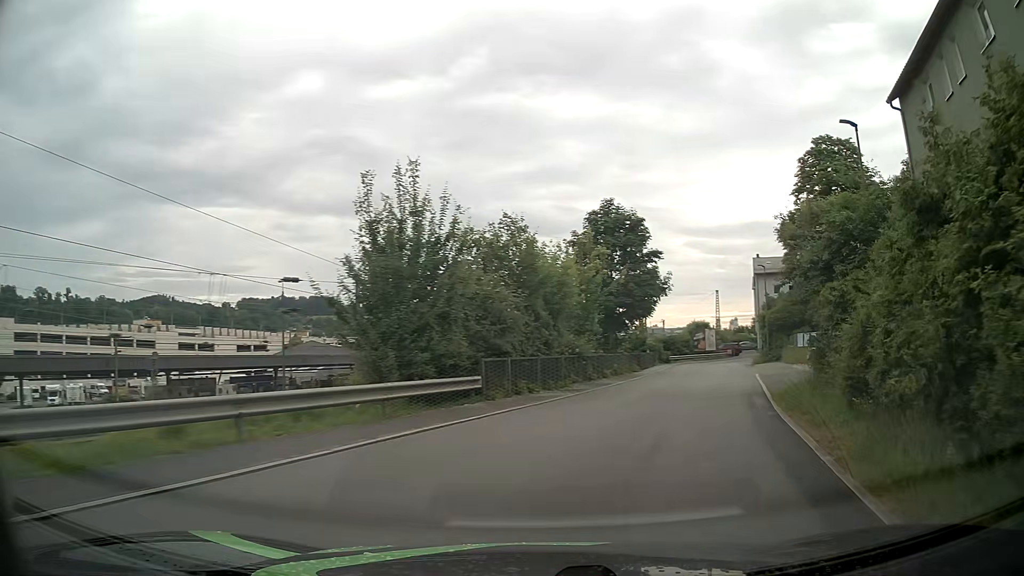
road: residential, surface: asphalt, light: Day
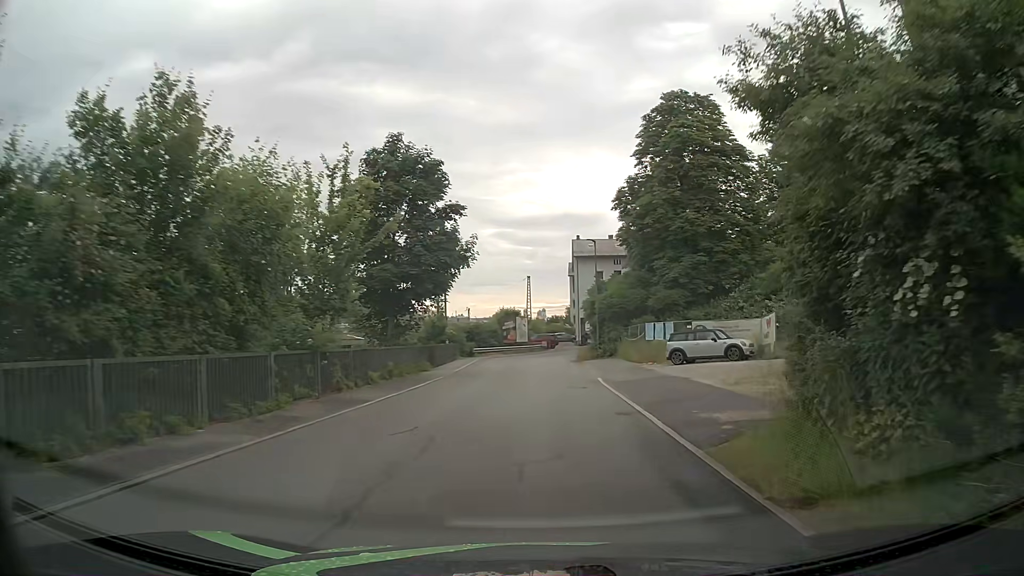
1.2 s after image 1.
(+2.0, +11.0) m; +18°
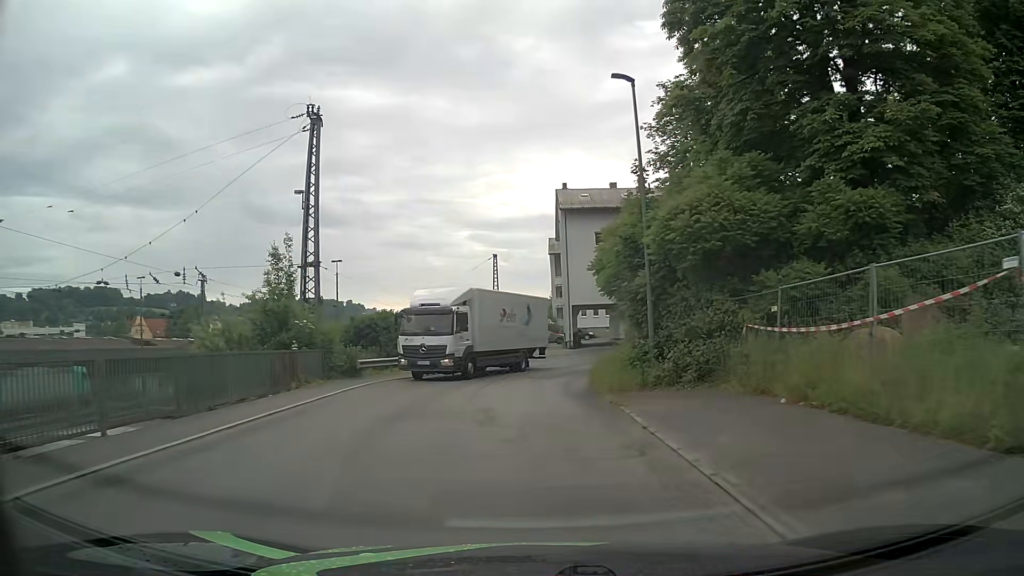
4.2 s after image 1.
(+1.2, +29.2) m; +3°
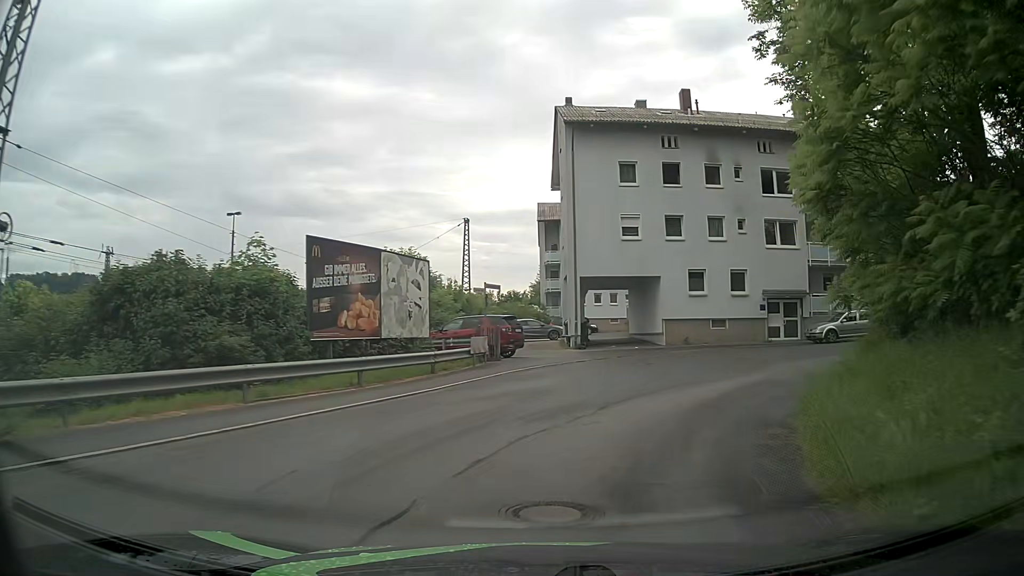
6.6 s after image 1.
(-0.2, +20.1) m; +1°
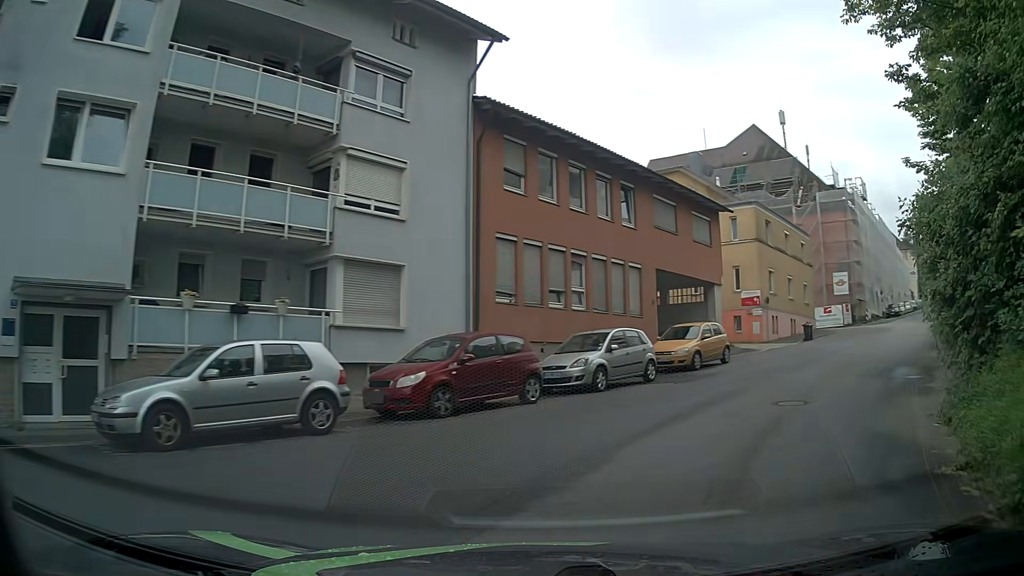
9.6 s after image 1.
(+8.7, +20.3) m; +51°
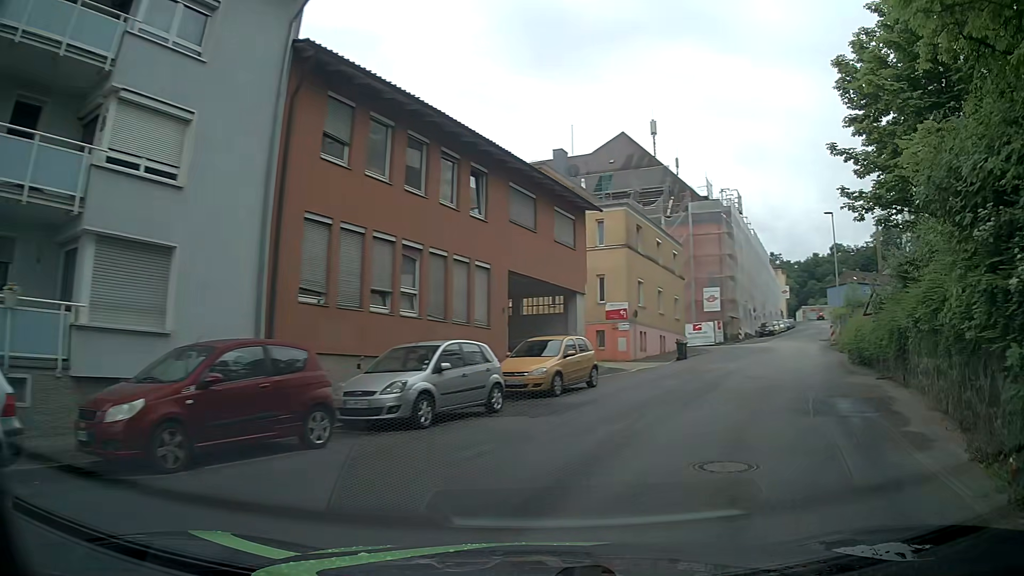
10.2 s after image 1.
(+0.5, +4.6) m; +11°
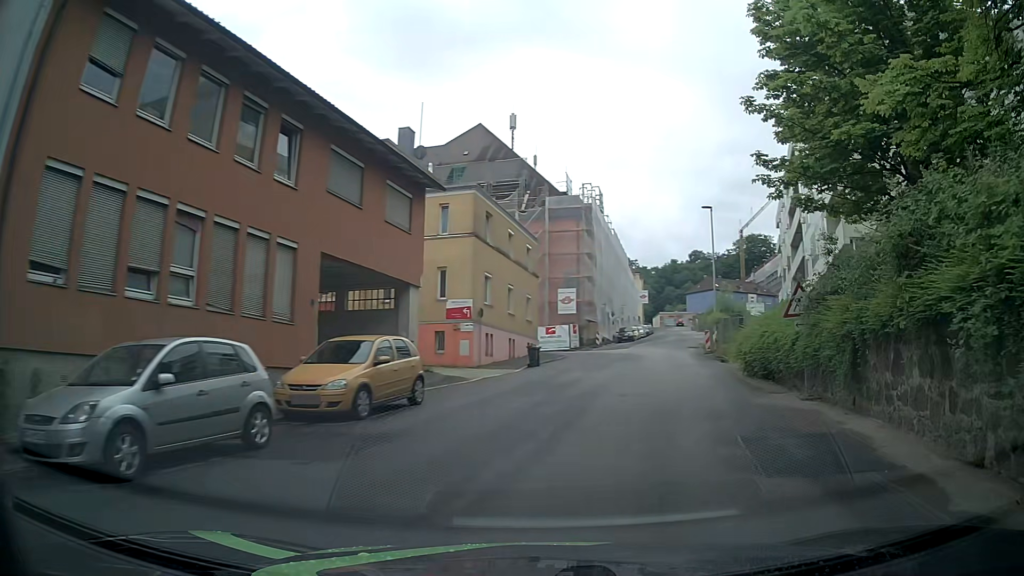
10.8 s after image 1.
(+0.6, +4.6) m; +15°
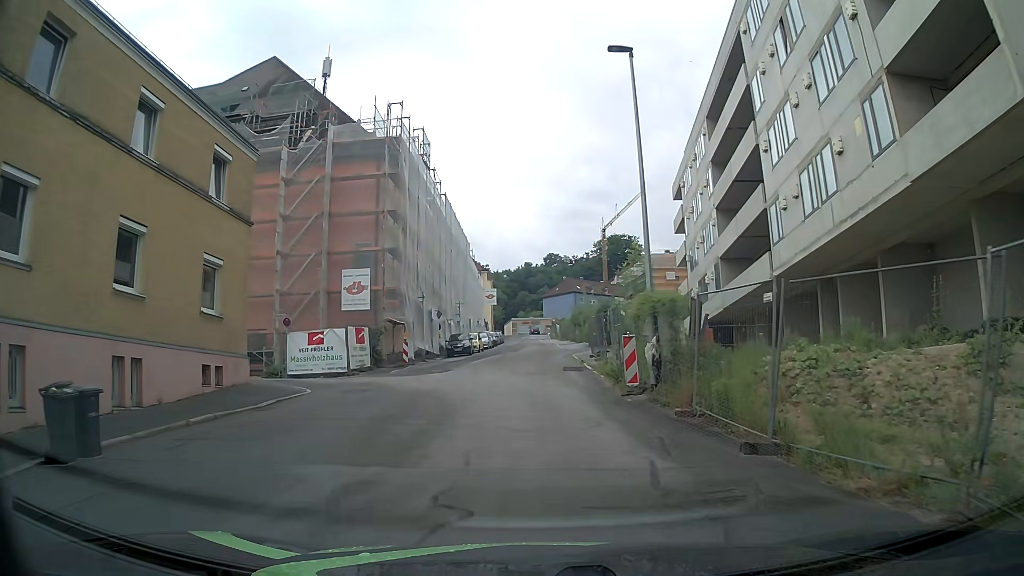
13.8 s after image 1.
(+4.1, +22.1) m; +14°
